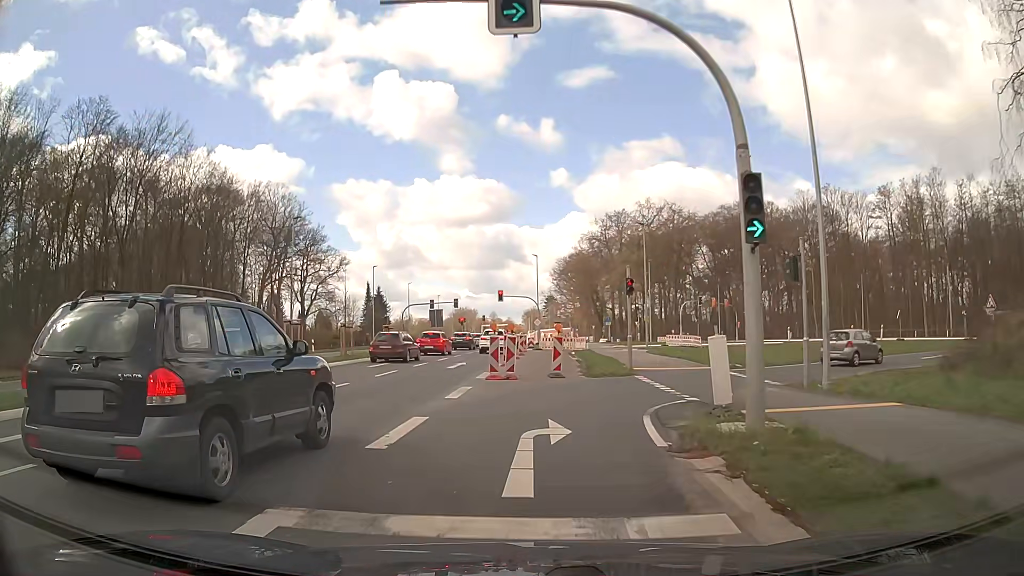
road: secondary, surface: asphalt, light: Day
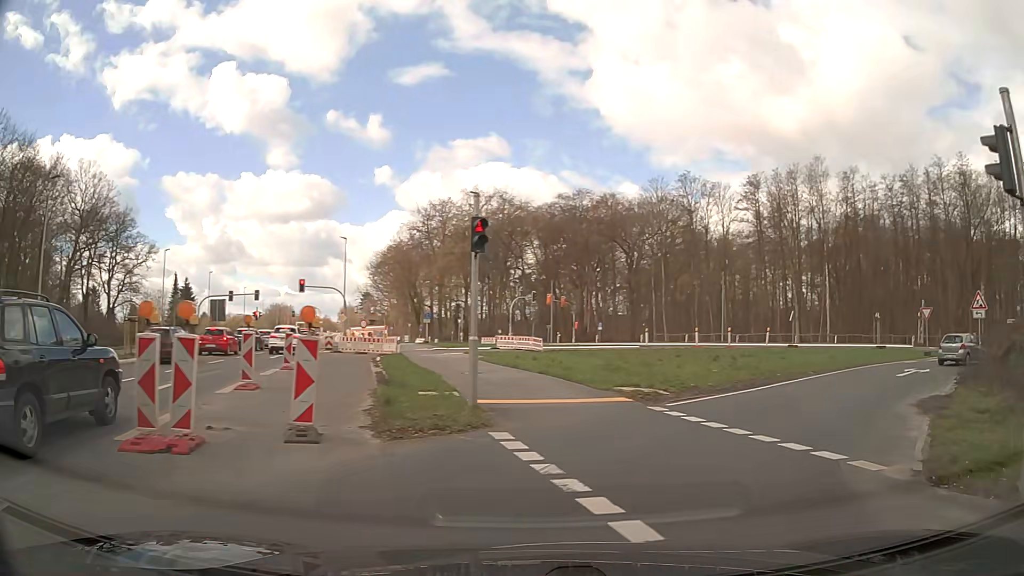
(+0.8, +12.1) m; +15°
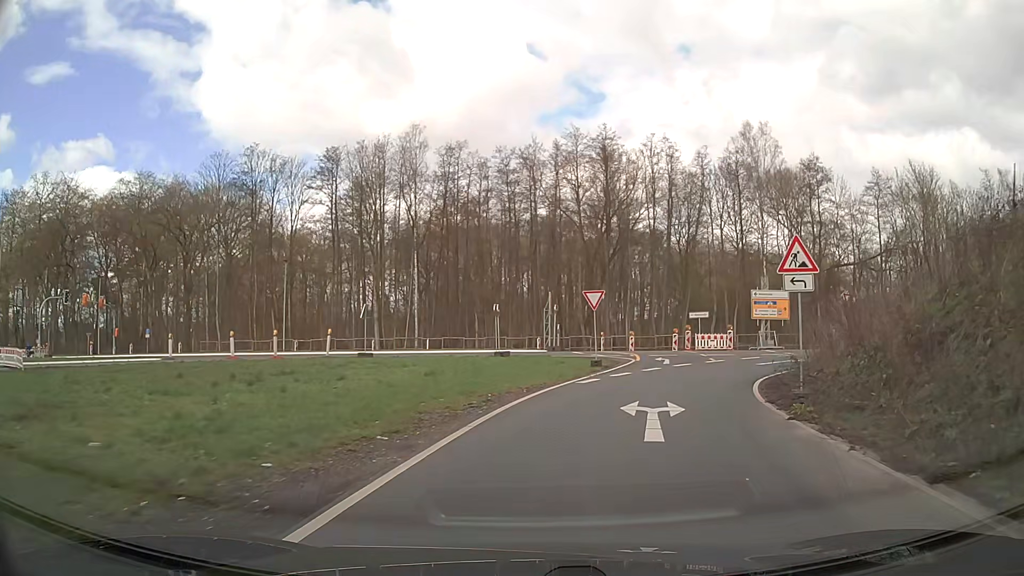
(+6.2, +15.8) m; +36°
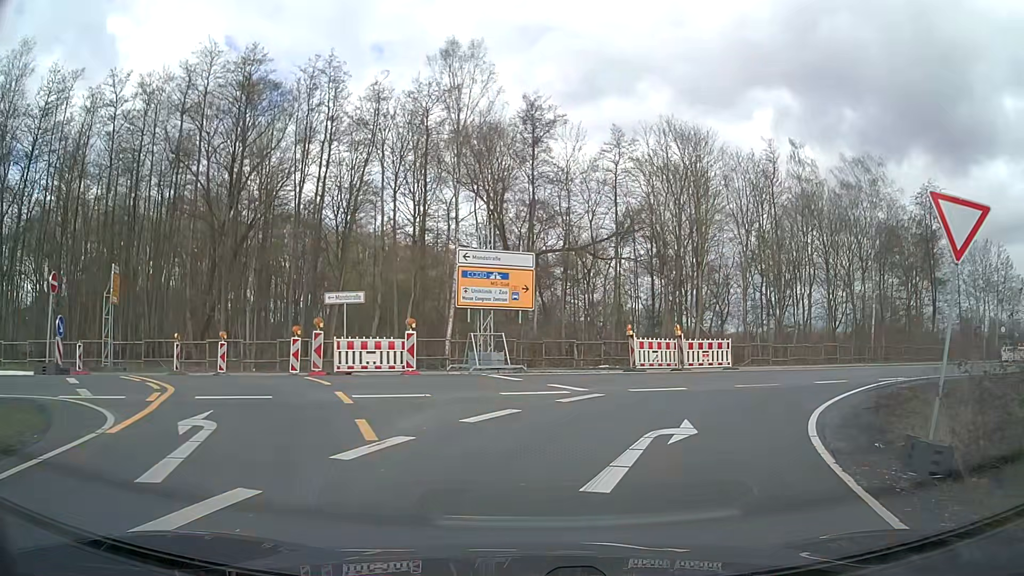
(+5.2, +22.1) m; +28°
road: trunk_link
(+1, +10) (+6, +18) (+14, +25) (+23, +29) (+32, +33) (+42, +37) (+51, +40) (+60, +44) (+70, +47) (+79, +50) m
